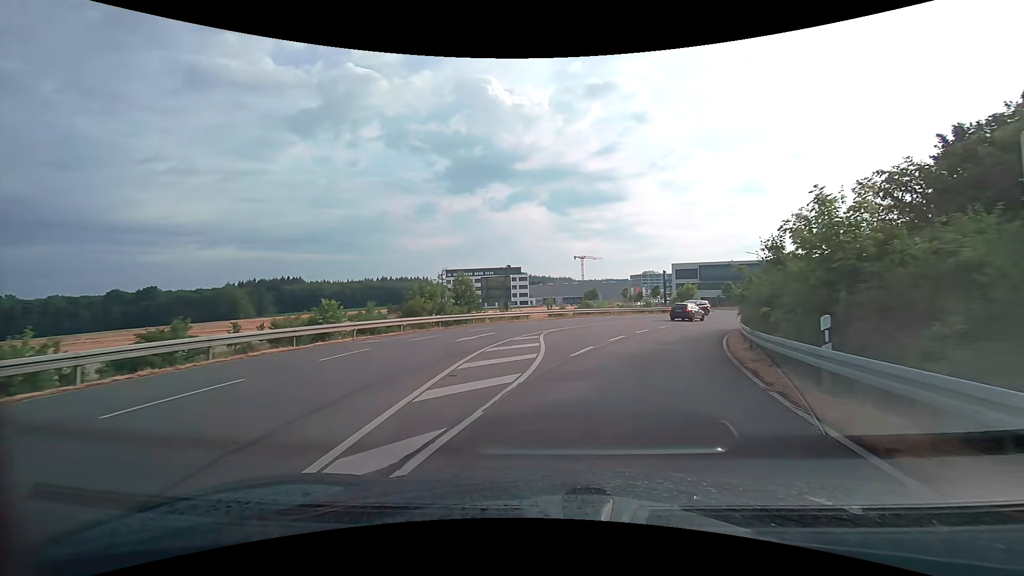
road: primary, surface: asphalt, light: Day
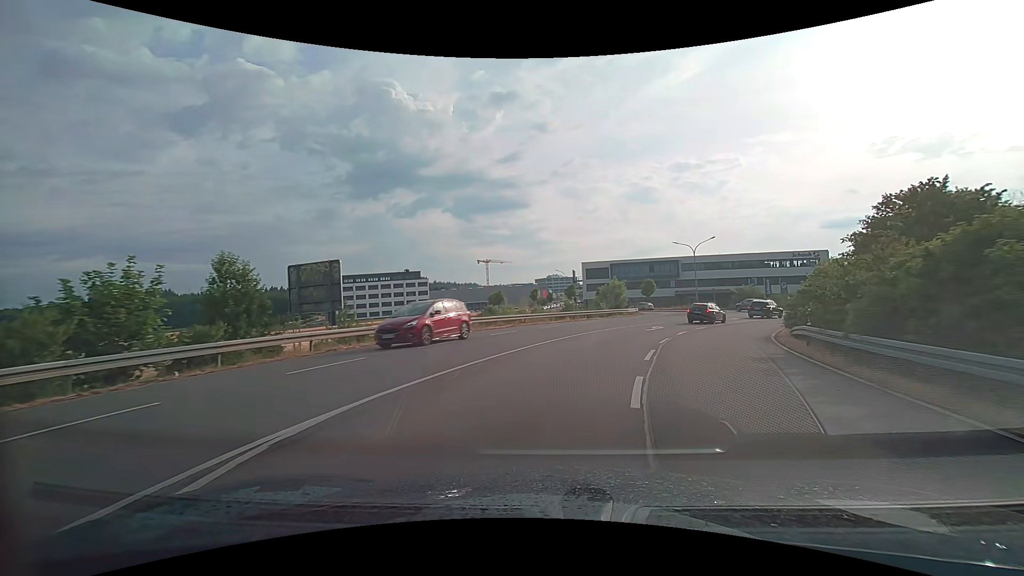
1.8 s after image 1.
(+1.8, +18.3) m; +11°
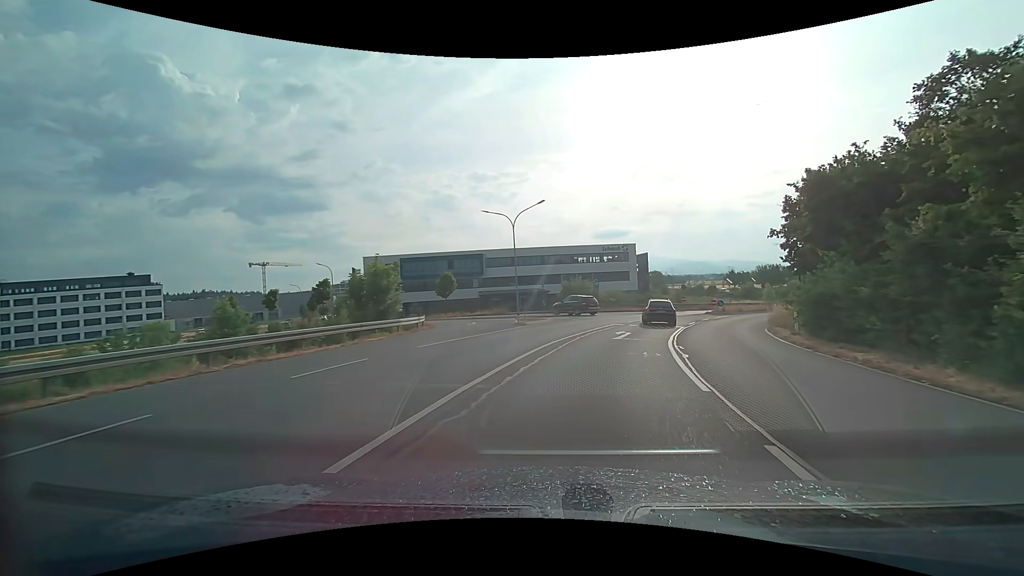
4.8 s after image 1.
(+5.2, +28.2) m; +22°
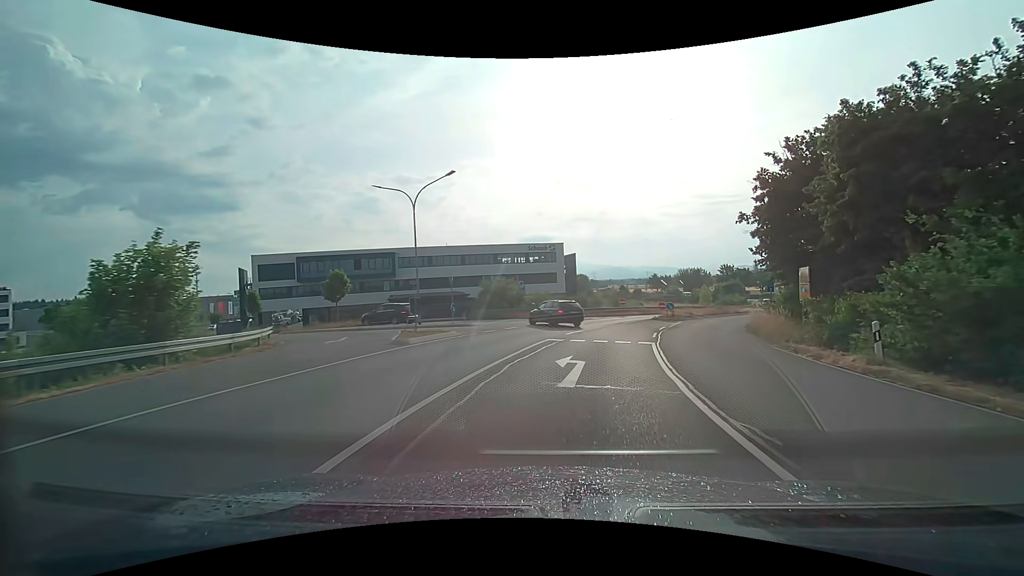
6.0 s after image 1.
(+0.8, +10.4) m; +9°
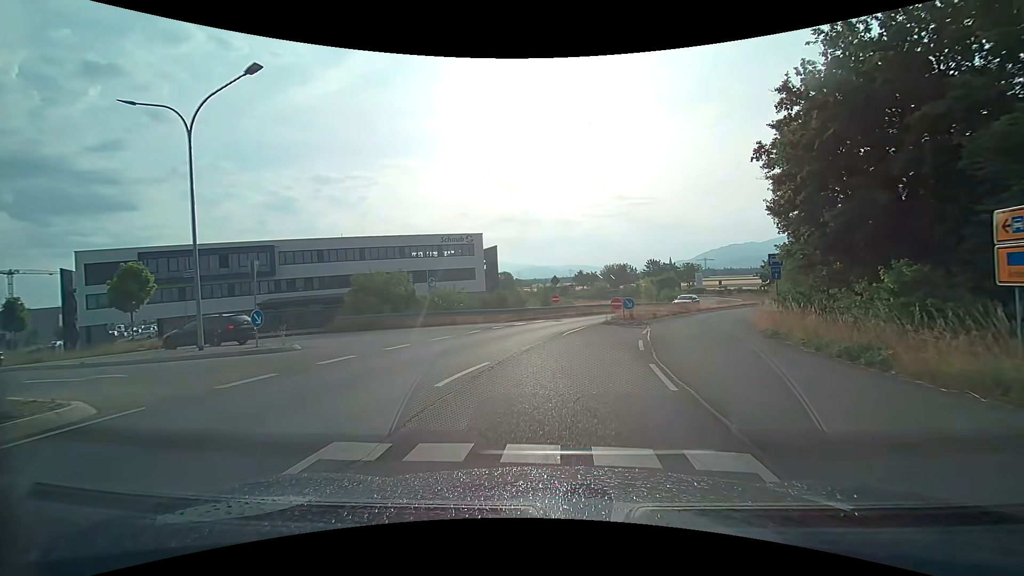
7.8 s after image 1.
(+1.1, +13.5) m; +8°
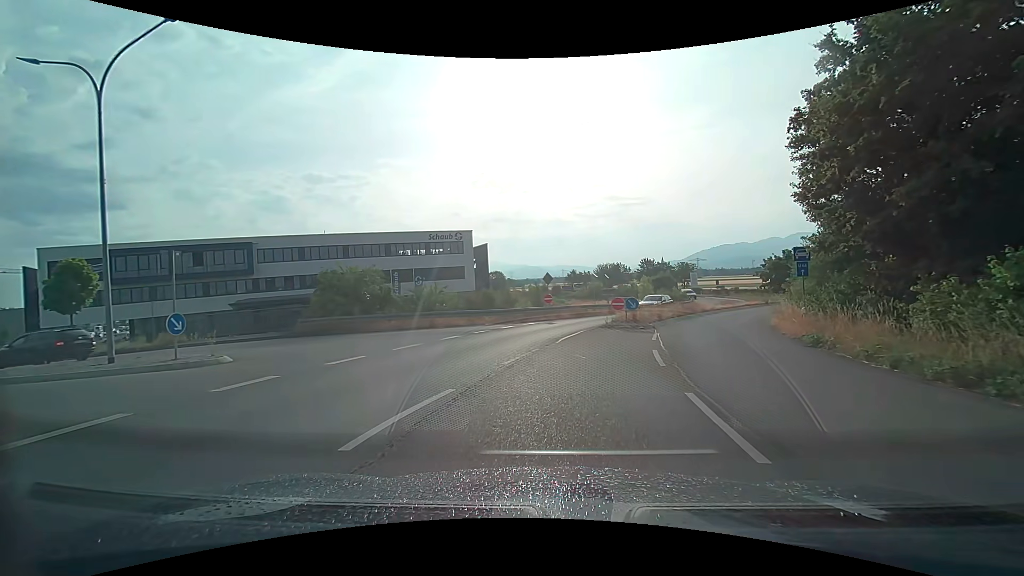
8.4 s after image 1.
(0.0, +3.1) m; 0°
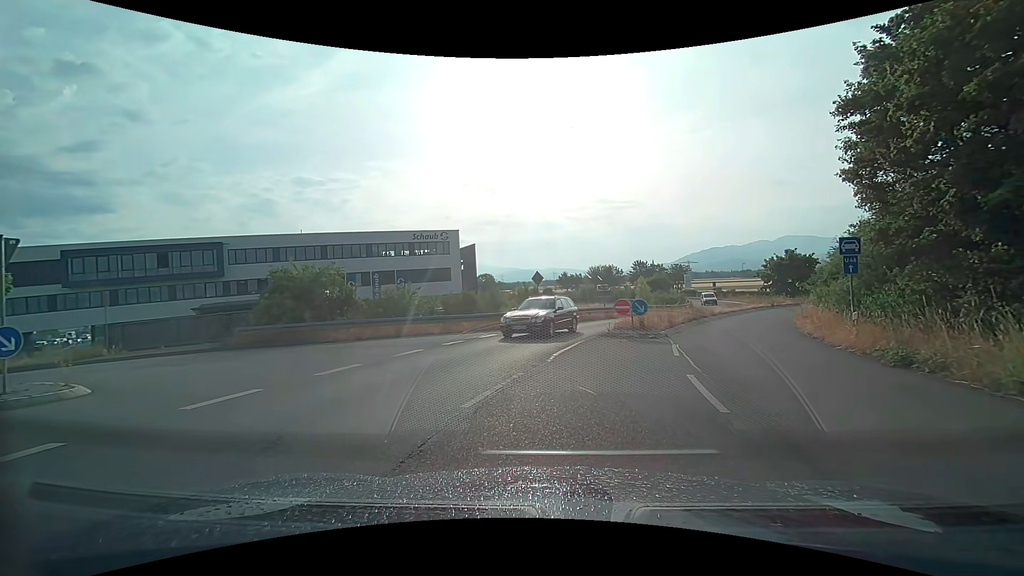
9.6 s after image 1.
(0.0, +3.7) m; +1°
